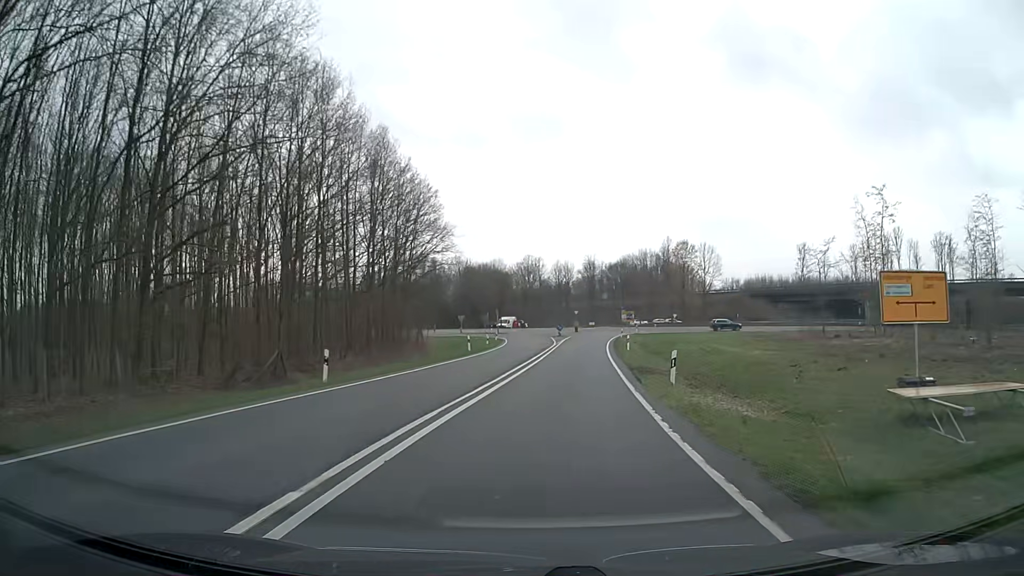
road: trunk_link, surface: asphalt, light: Day
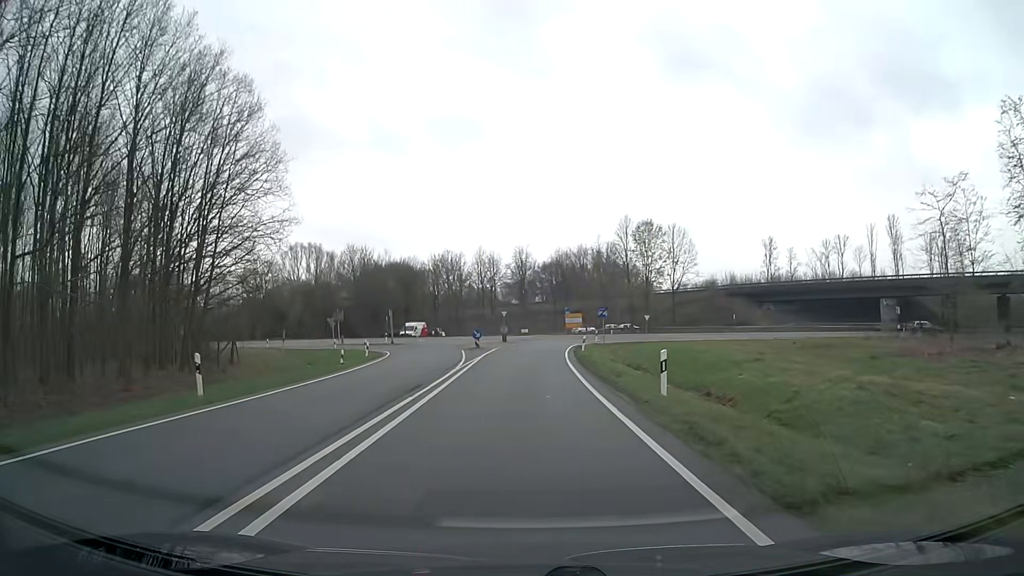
(+1.8, +29.4) m; +6°
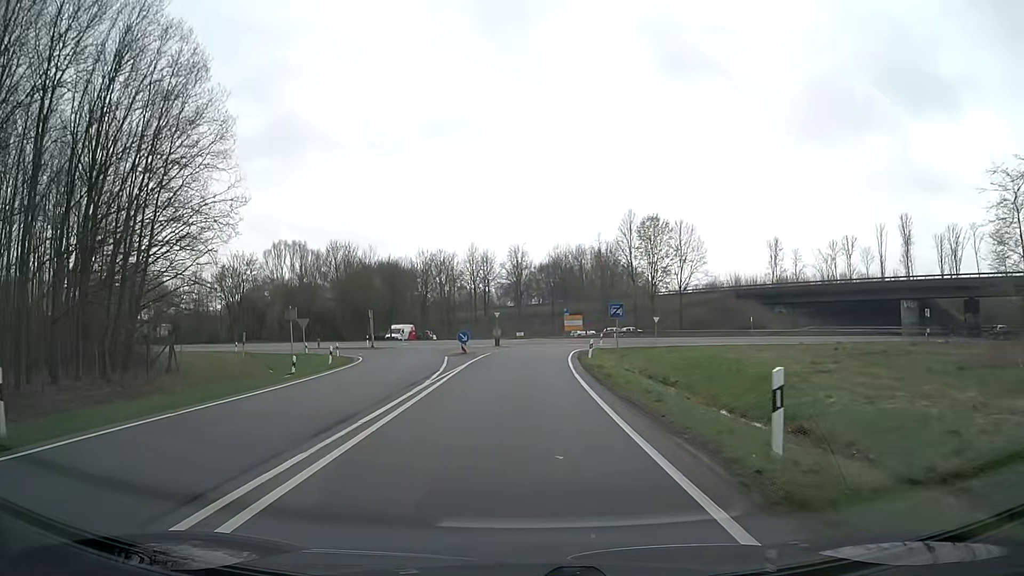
(0.0, +6.8) m; 0°
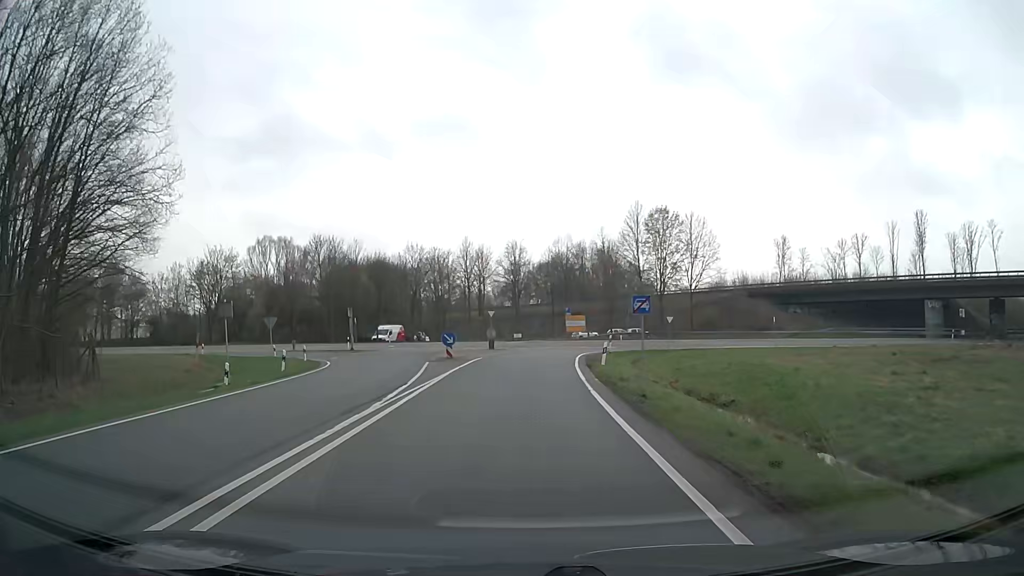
(0.0, +6.5) m; +1°
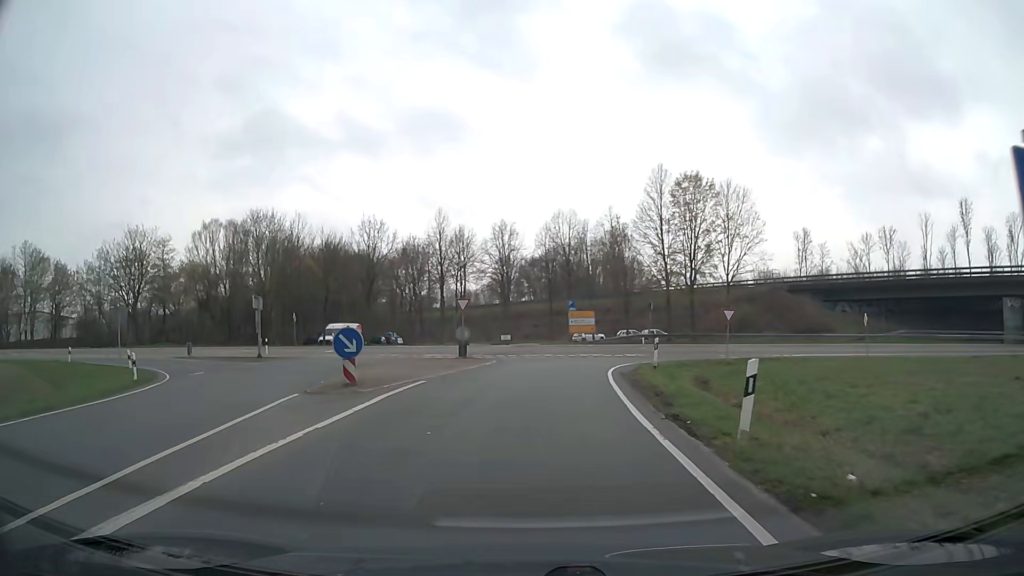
(0.0, +17.7) m; 0°
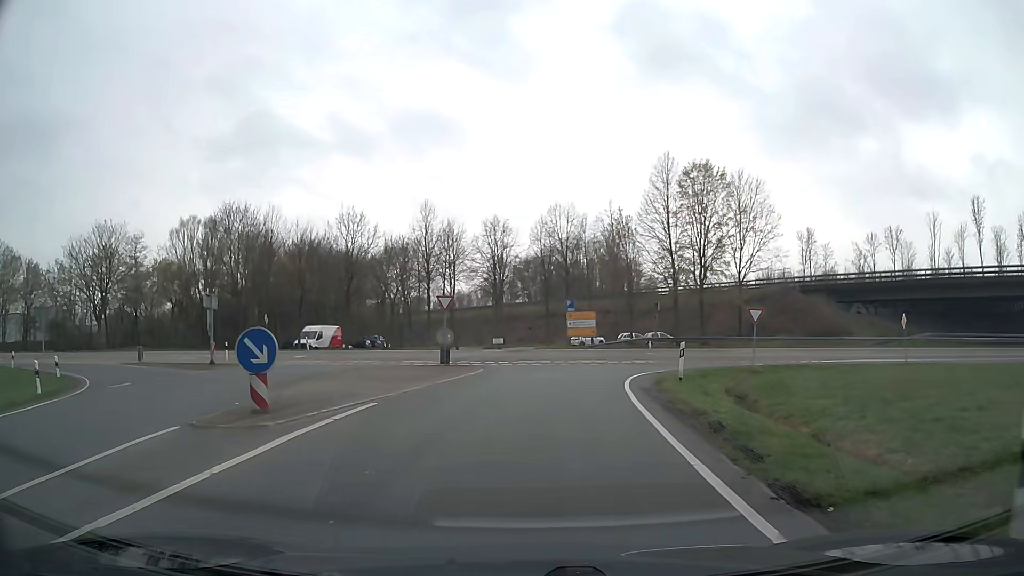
(0.0, +5.2) m; +1°
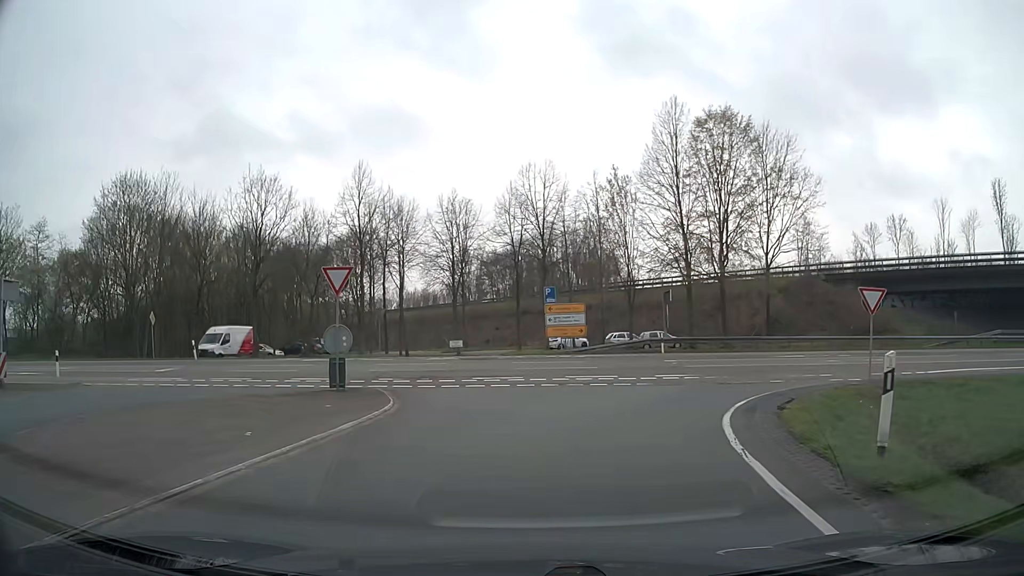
(+0.3, +13.3) m; +3°
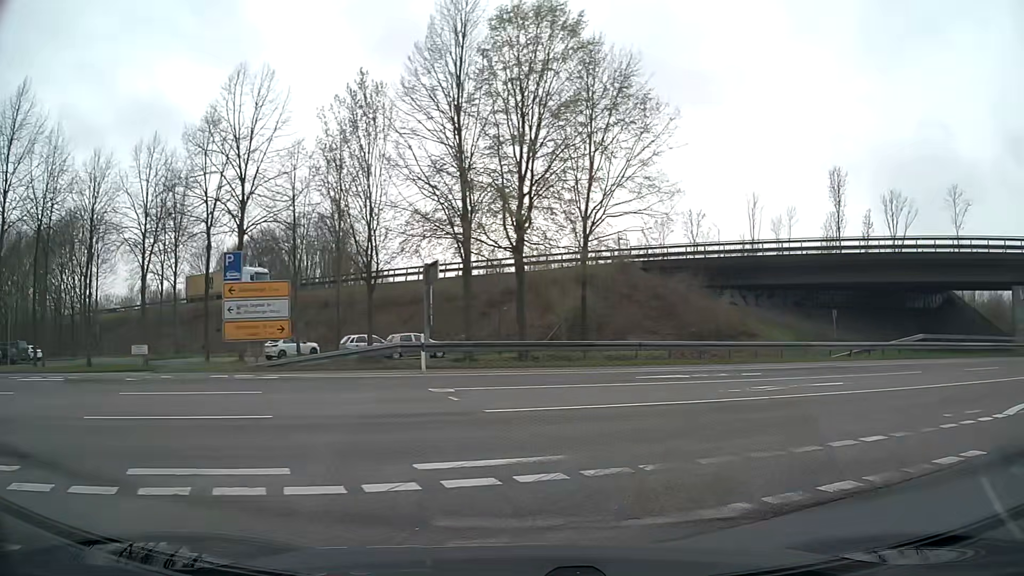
(+2.1, +15.1) m; +21°
(+3, +9) (+11, +15) (+20, +19) (+30, +22) (+39, +25) (+49, +28) (+59, +30) (+68, +33) (+78, +35) (+88, +37) m
